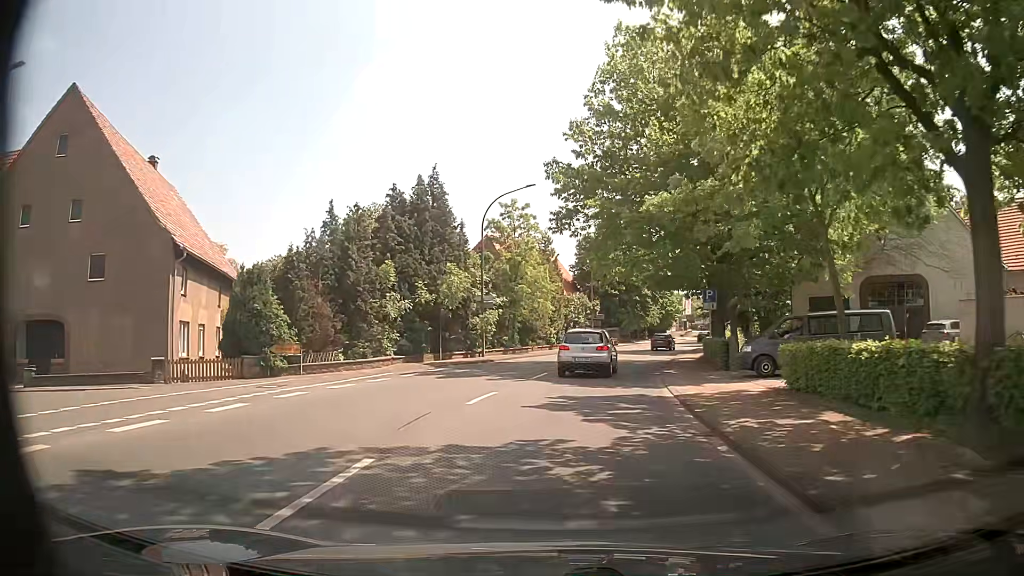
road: primary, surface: asphalt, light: Day
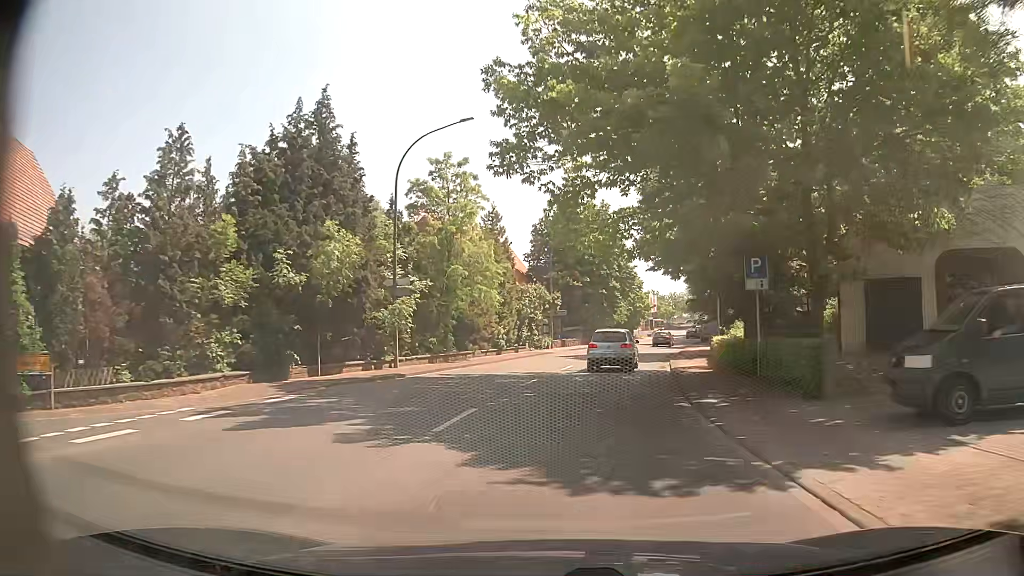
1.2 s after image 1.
(+0.3, +12.5) m; +3°
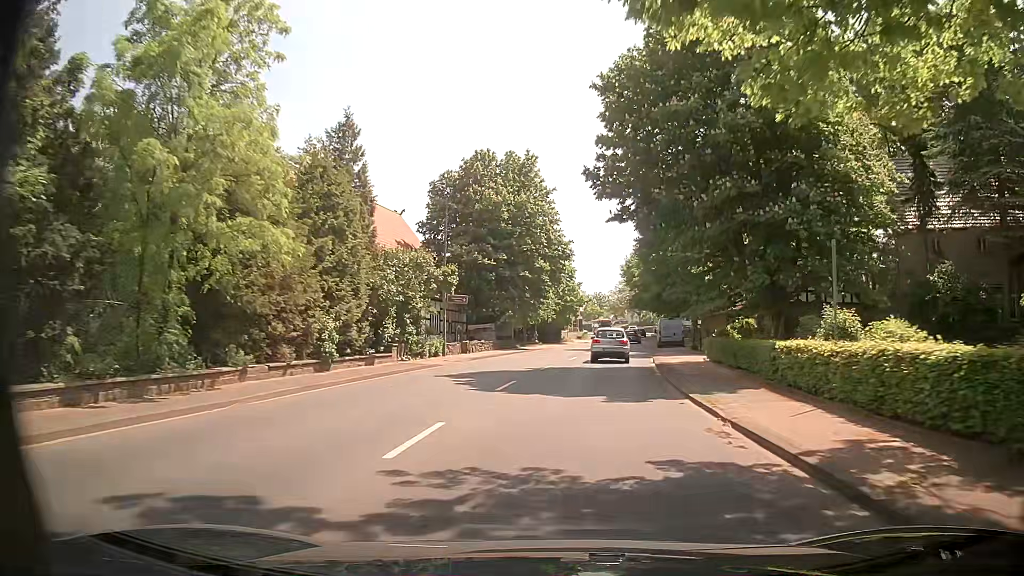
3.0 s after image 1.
(+1.3, +20.5) m; +7°
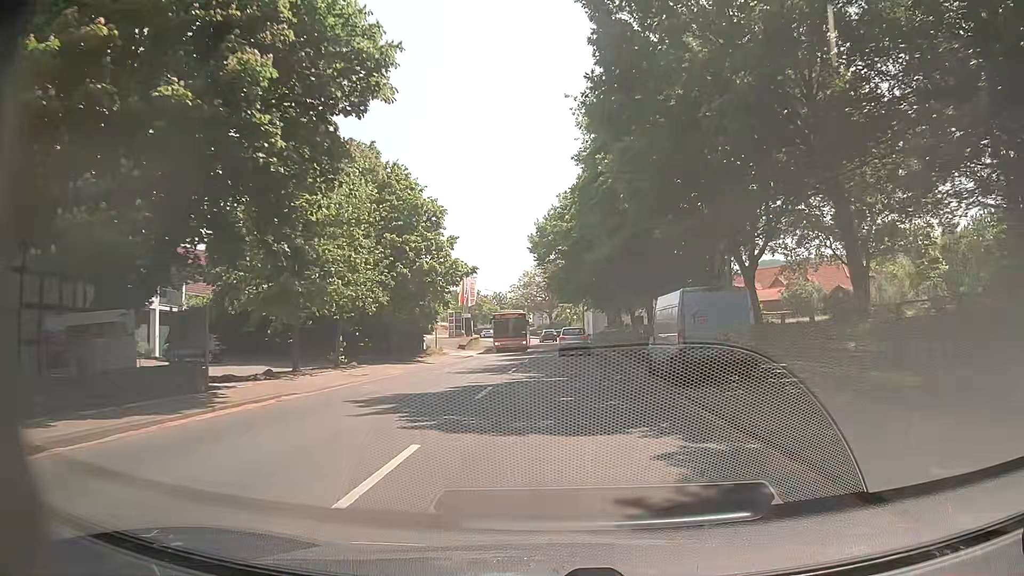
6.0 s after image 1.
(+3.2, +38.3) m; +8°
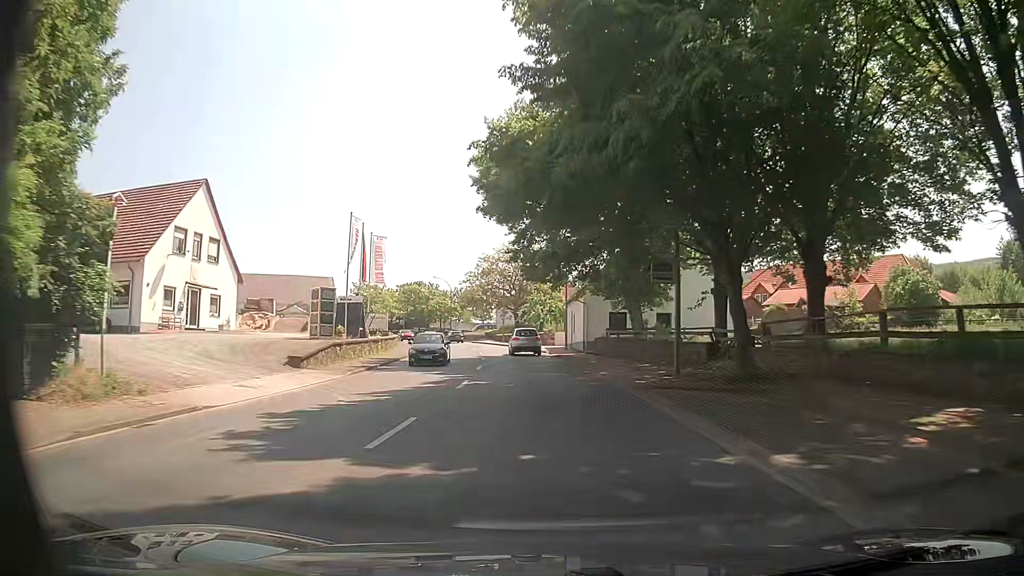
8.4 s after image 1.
(+0.8, +33.6) m; +3°
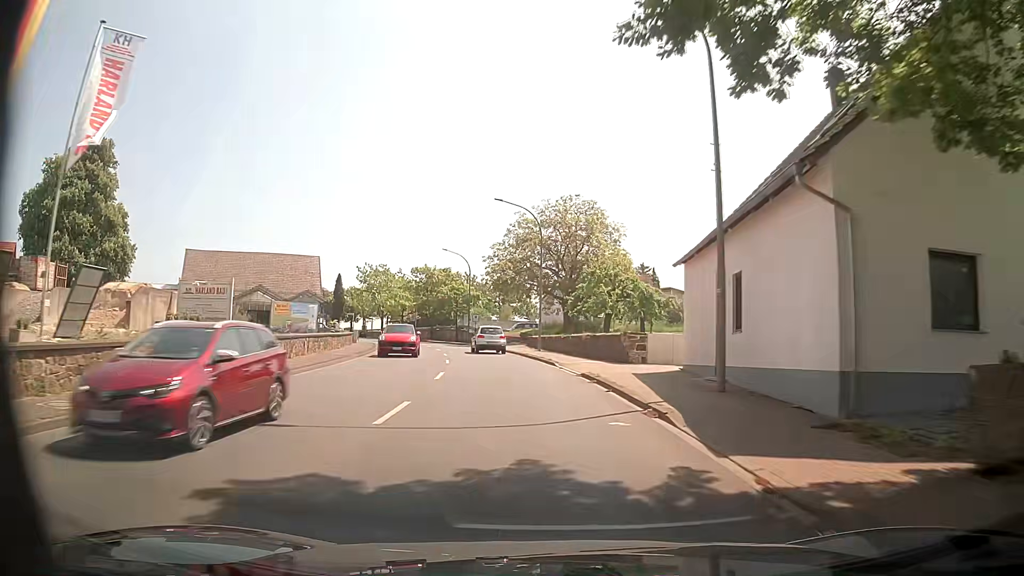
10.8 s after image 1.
(-1.1, +34.8) m; -4°
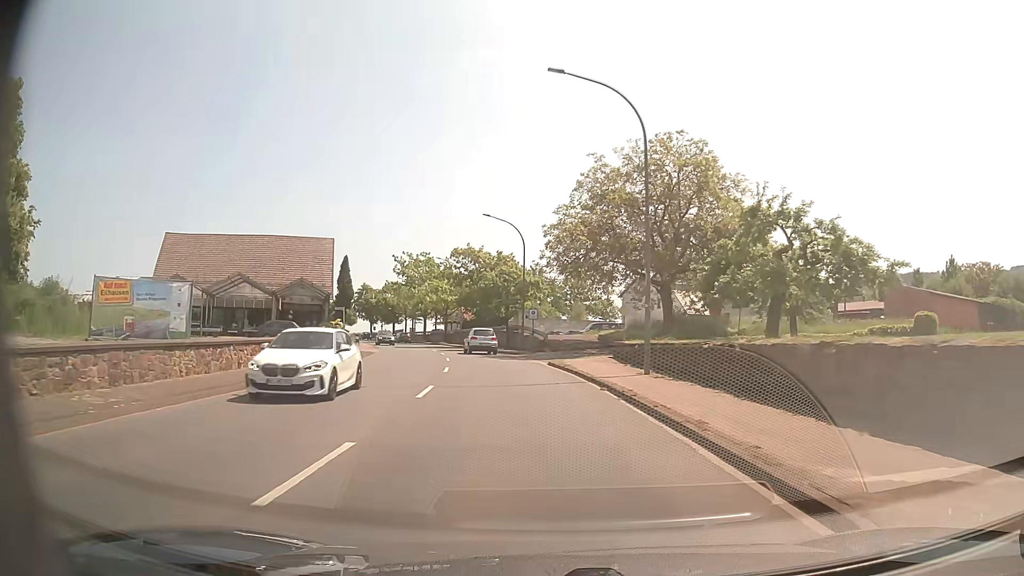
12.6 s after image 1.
(-1.3, +22.6) m; -7°
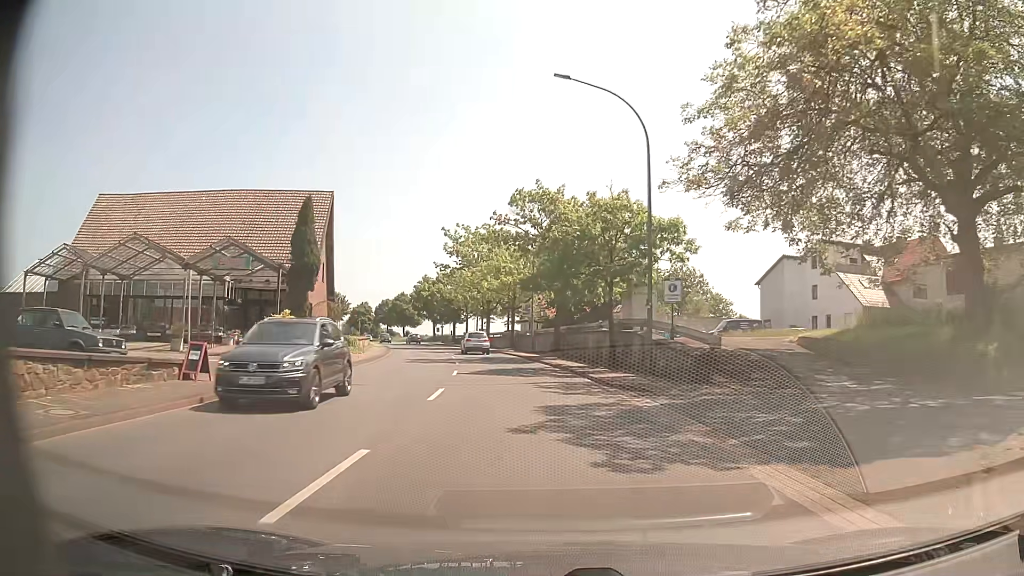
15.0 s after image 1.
(-1.8, +27.8) m; -8°
(0, +10) (-1, +20) (-2, +30) (-3, +40) (-5, +50) (-7, +60) (-9, +69) (-11, +79) (-14, +88) (-17, +98) m
